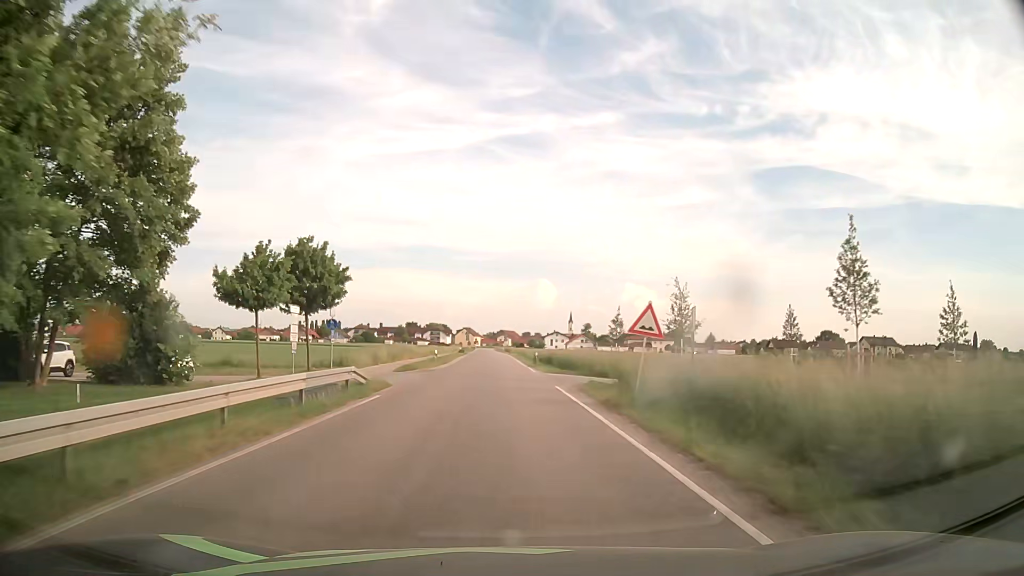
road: secondary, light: Day
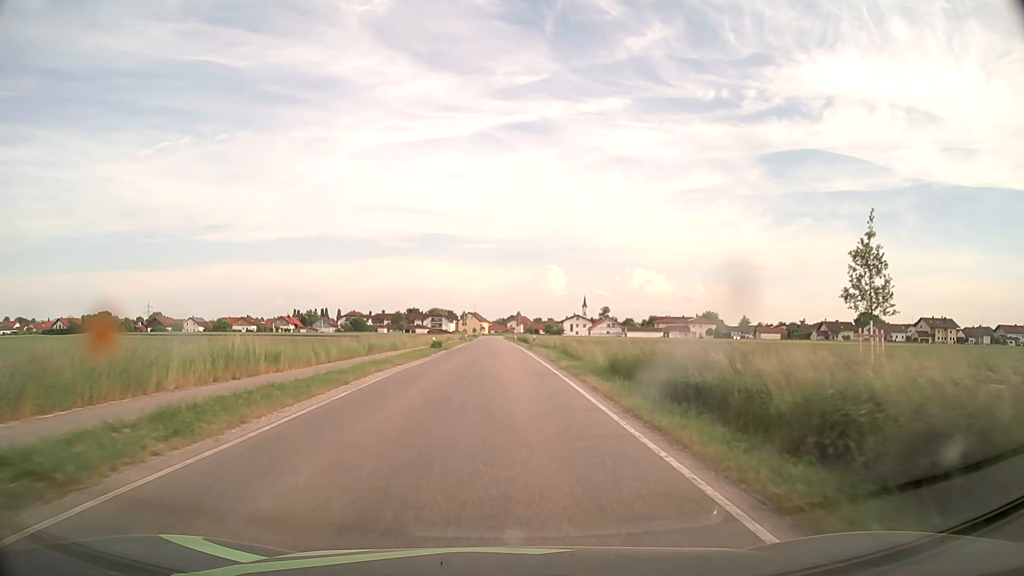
(0.0, +44.3) m; 0°
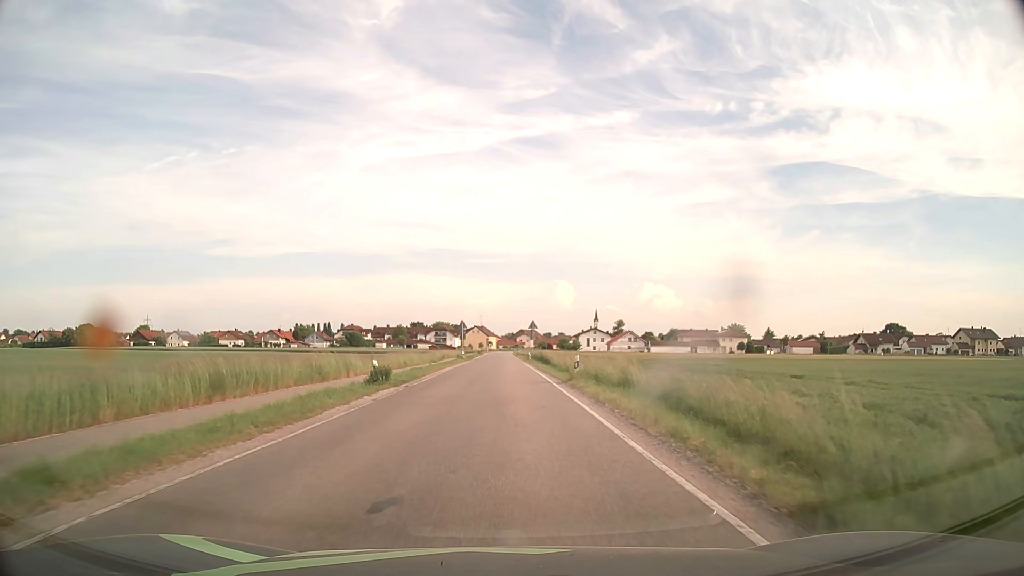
(-0.2, +24.1) m; -1°
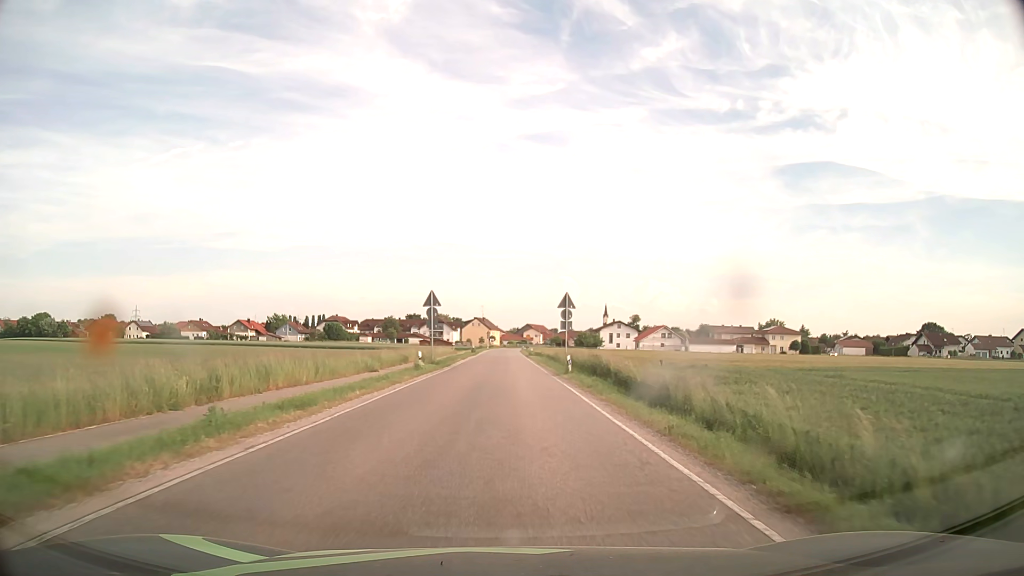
(-0.2, +38.8) m; 0°
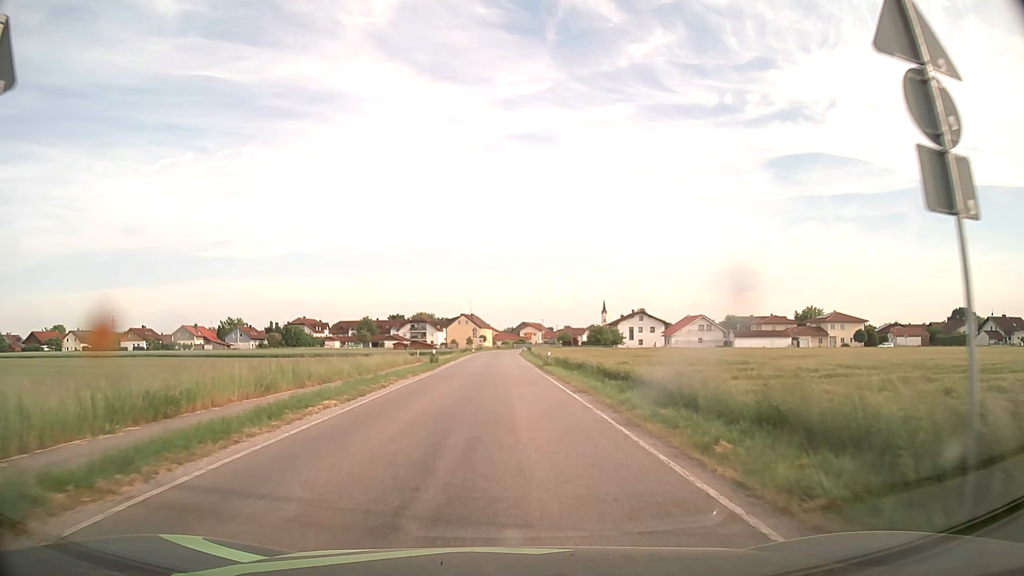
(+0.1, +38.3) m; 0°
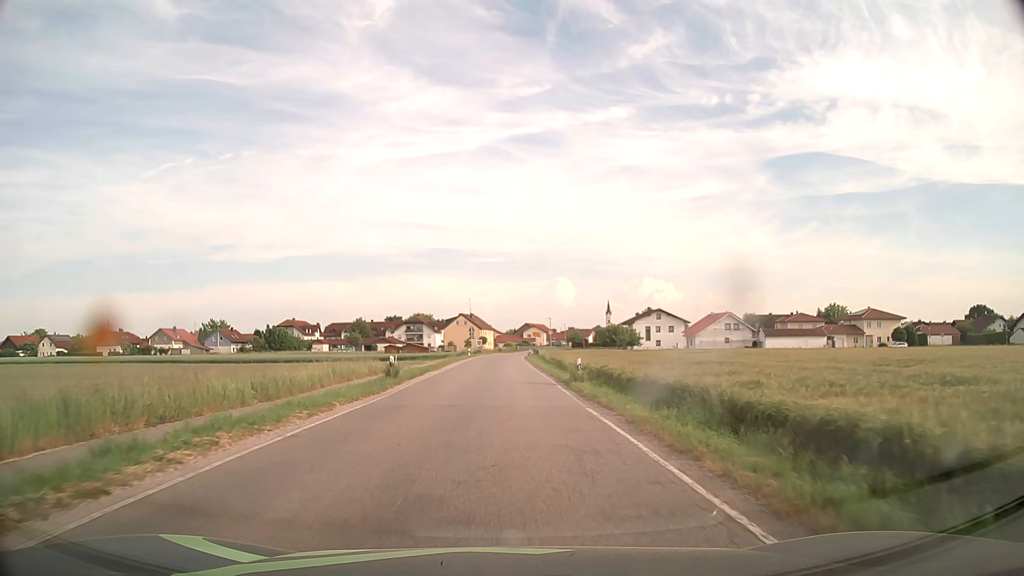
(0.0, +15.2) m; 0°
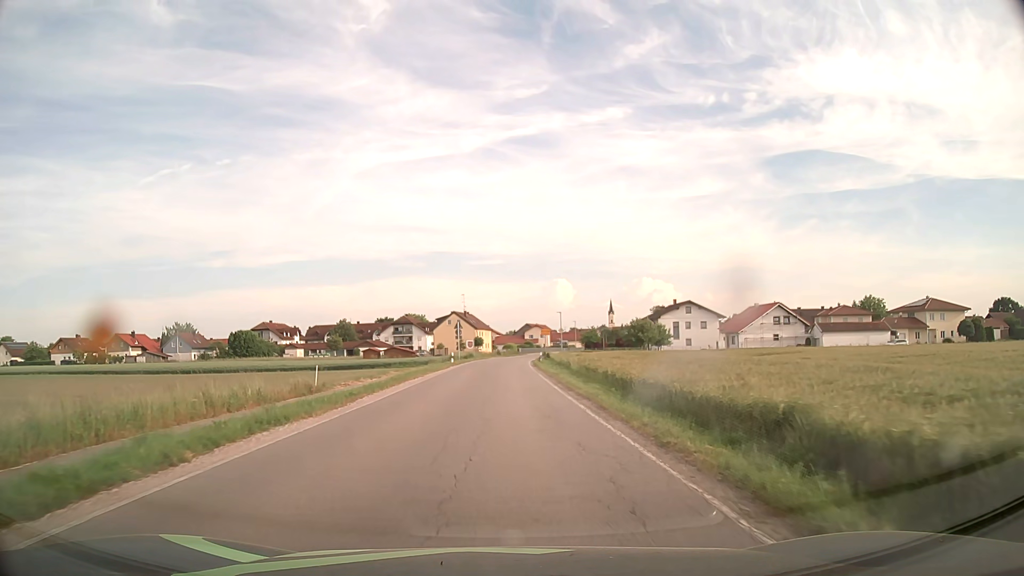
(0.0, +22.8) m; 0°
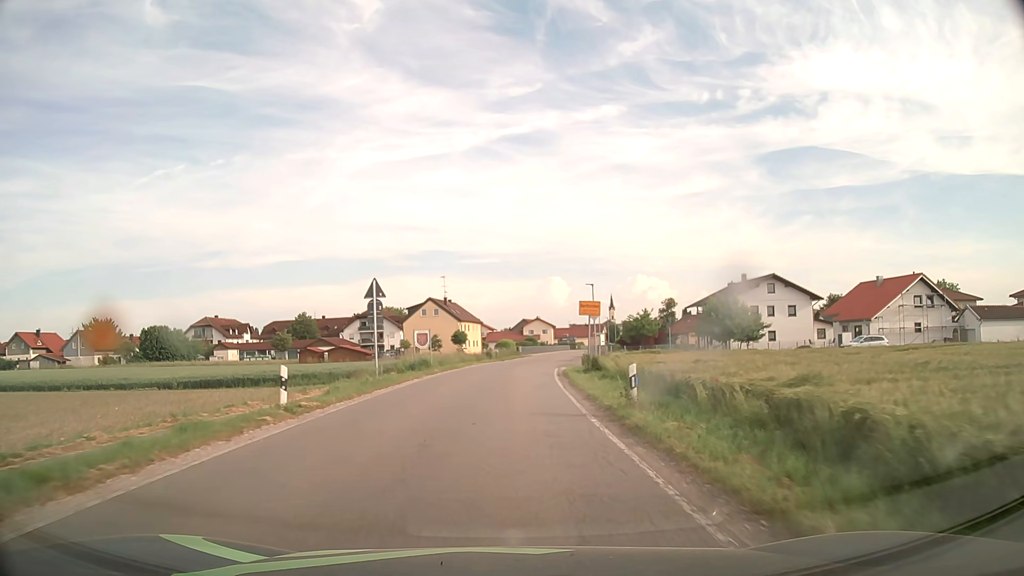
(0.0, +38.0) m; 0°
(0, +10) (0, +20) (+1, +30) (+1, +40) (+2, +50) (+3, +60) (+5, +70) (+7, +80) (+9, +89) (+10, +99) m
